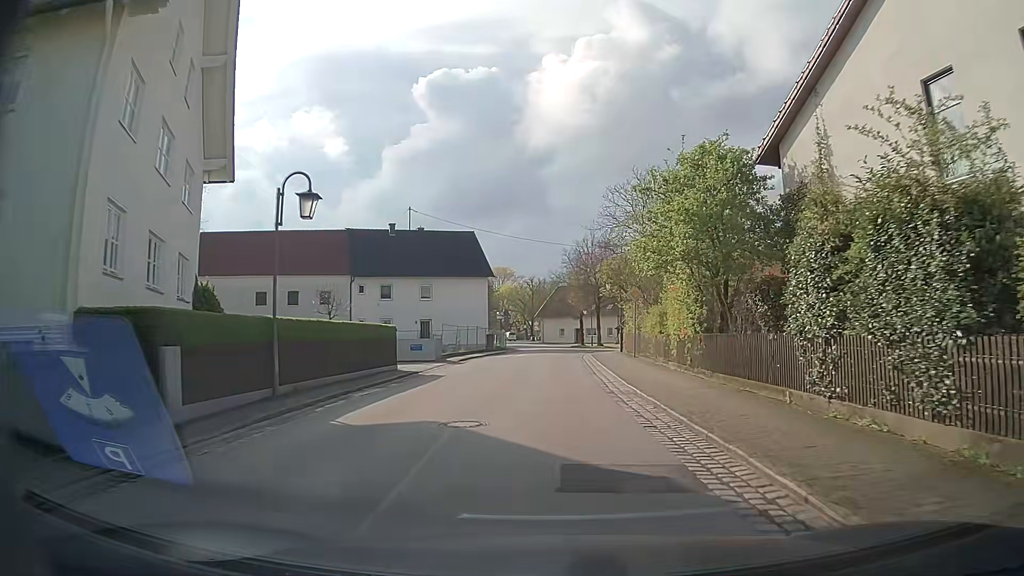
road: residential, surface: asphalt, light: Day
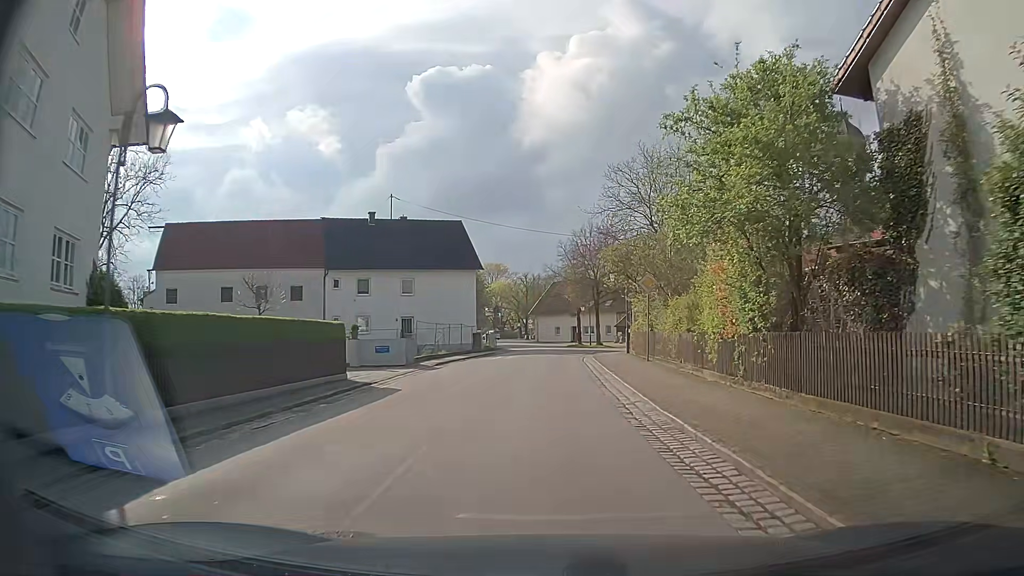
(0.0, +5.8) m; 0°
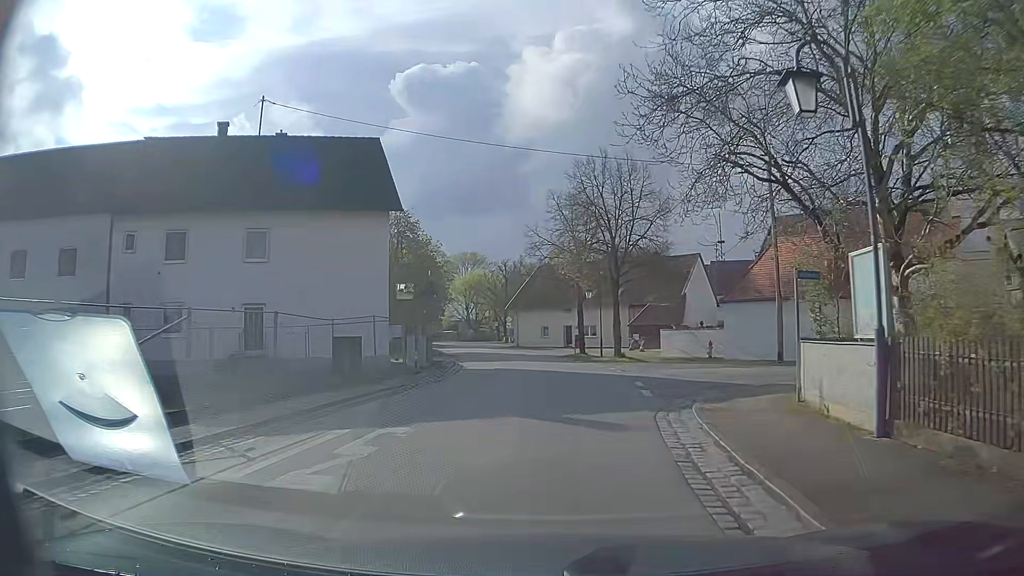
(0.0, +27.3) m; +1°
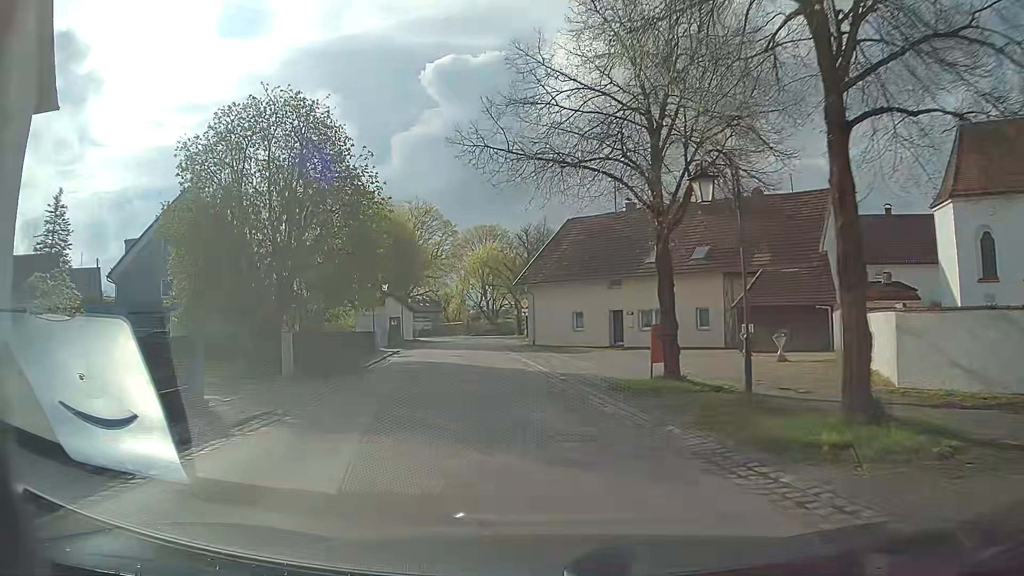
(+0.4, +28.7) m; -3°
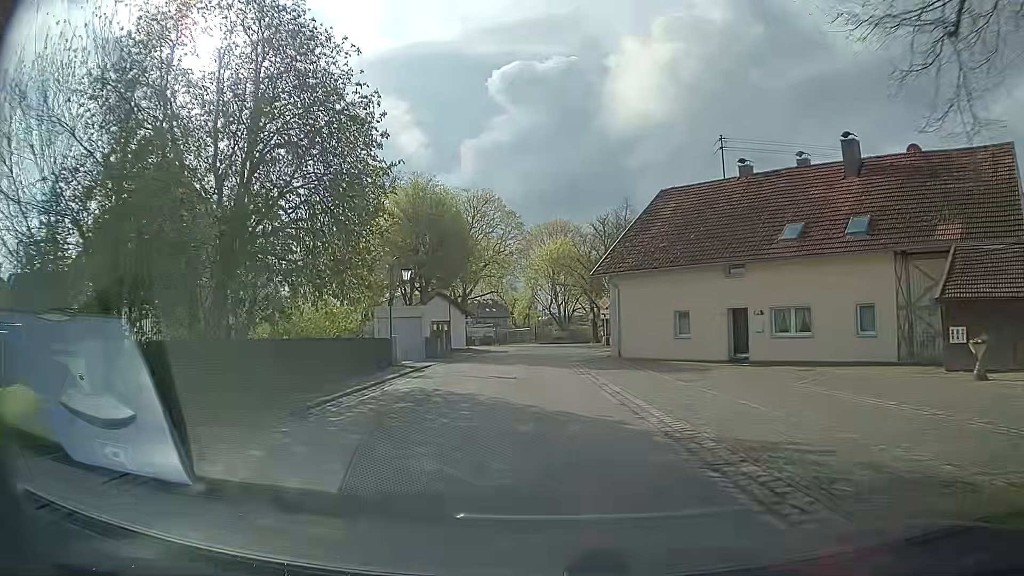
(-0.8, +12.6) m; -7°
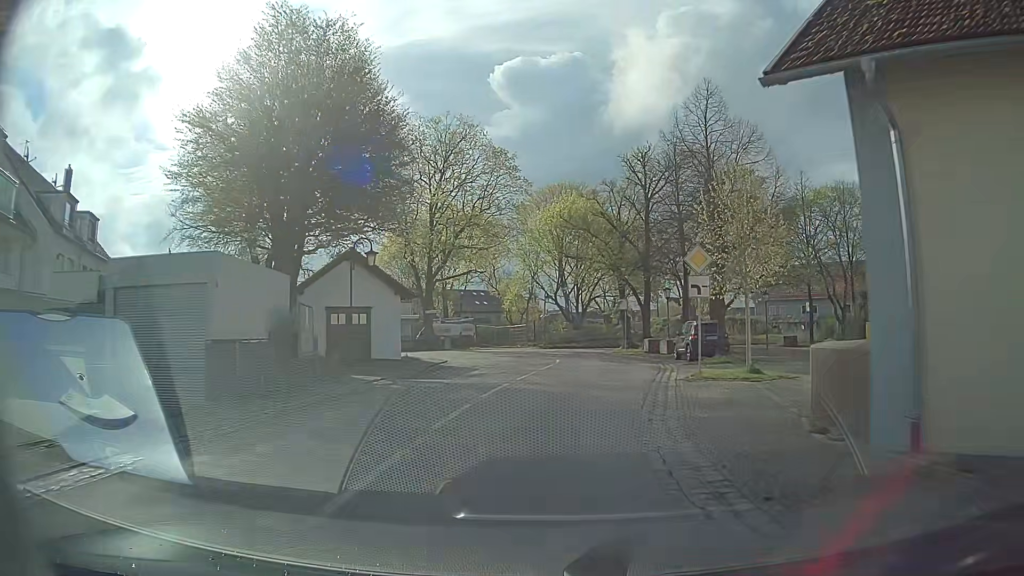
(-0.2, +26.5) m; 0°
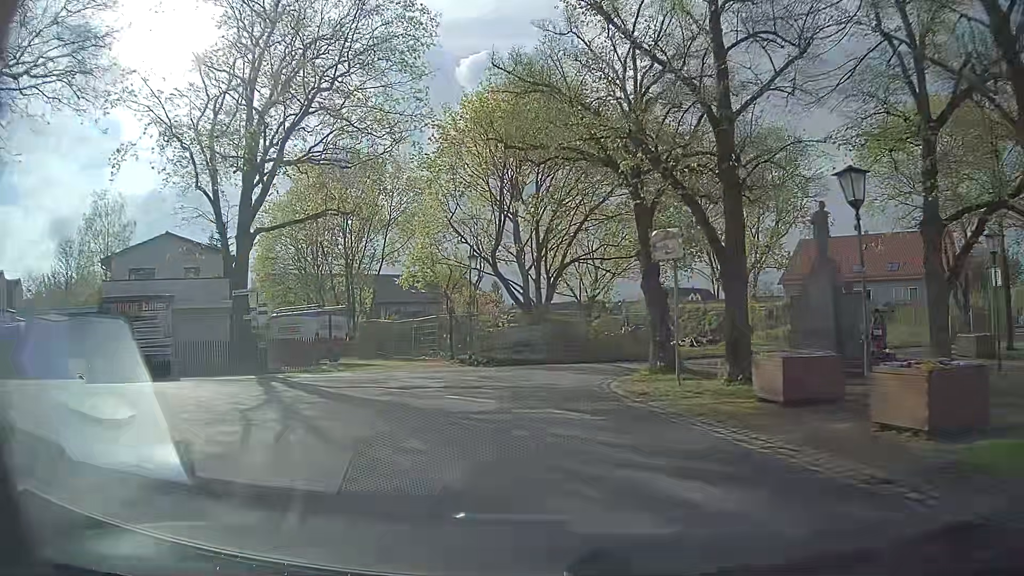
(+1.6, +28.5) m; +4°
